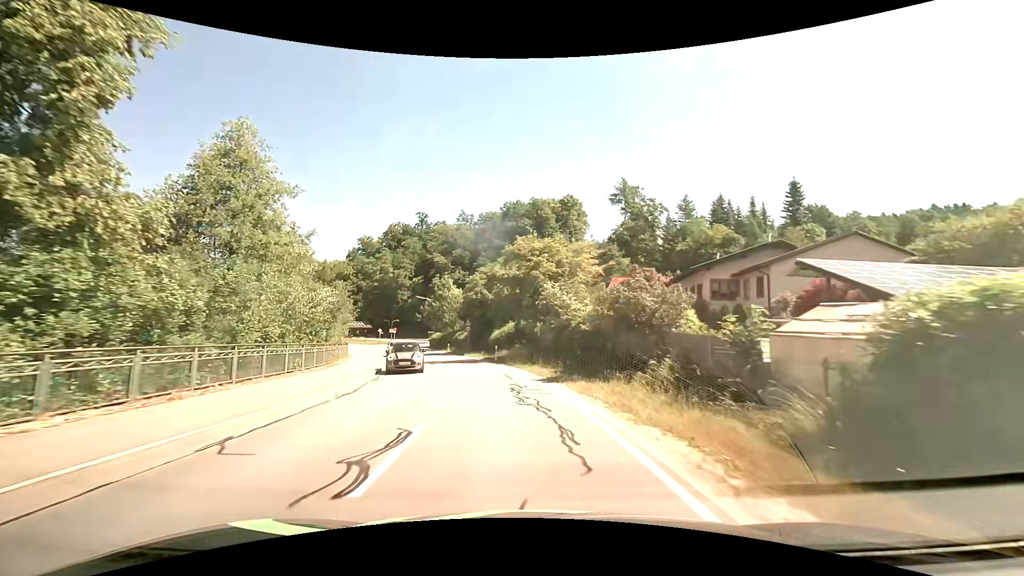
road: secondary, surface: asphalt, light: Day
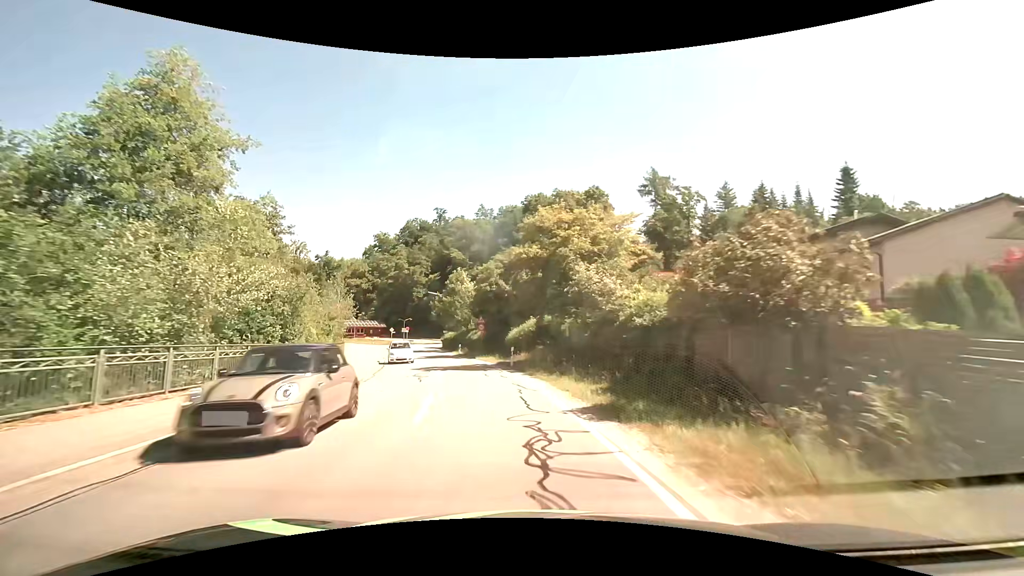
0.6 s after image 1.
(-0.2, +7.8) m; -3°
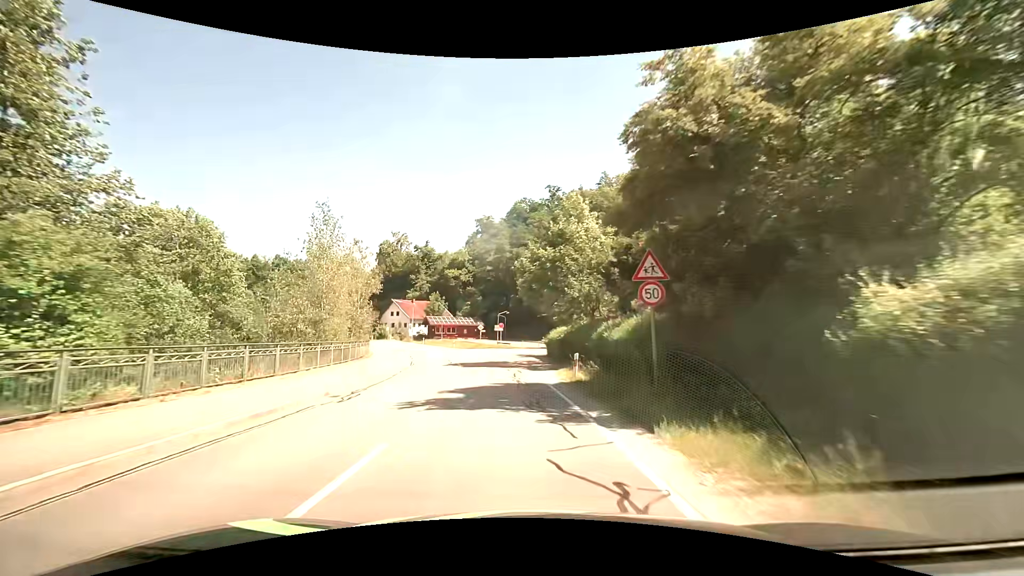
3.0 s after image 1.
(-3.7, +29.9) m; -13°
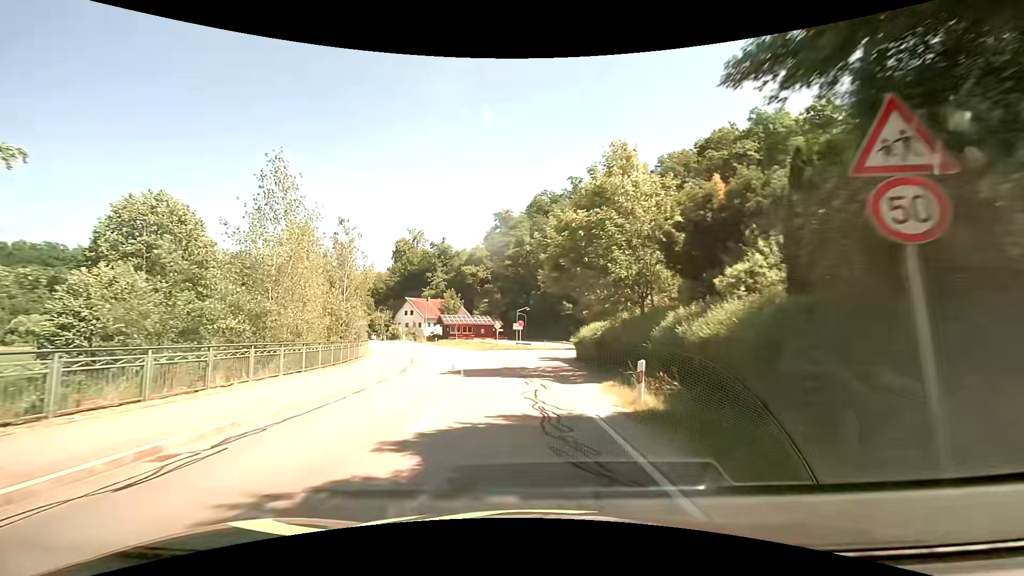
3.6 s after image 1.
(-0.2, +7.3) m; -3°
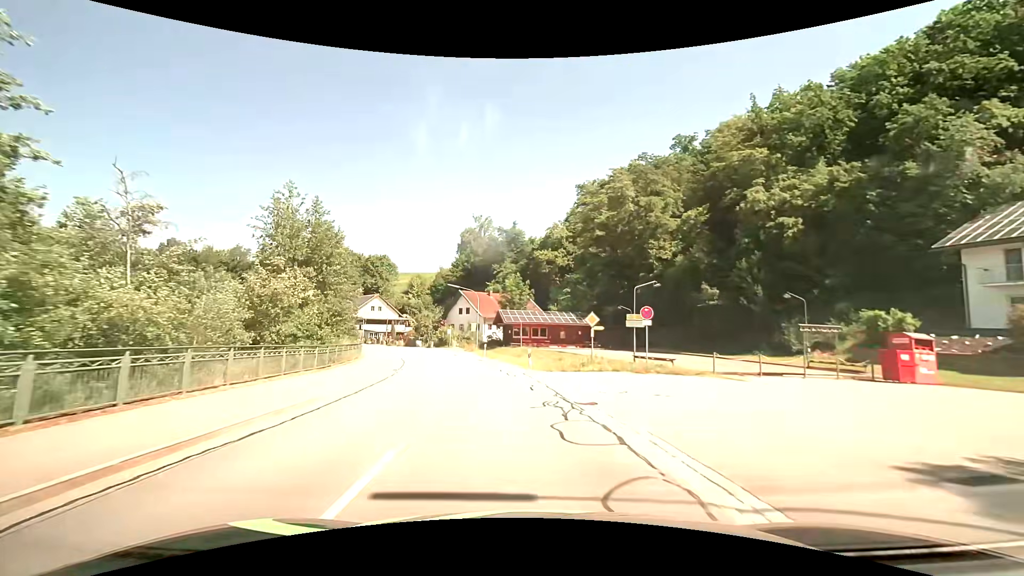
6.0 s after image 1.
(-2.3, +29.1) m; -9°
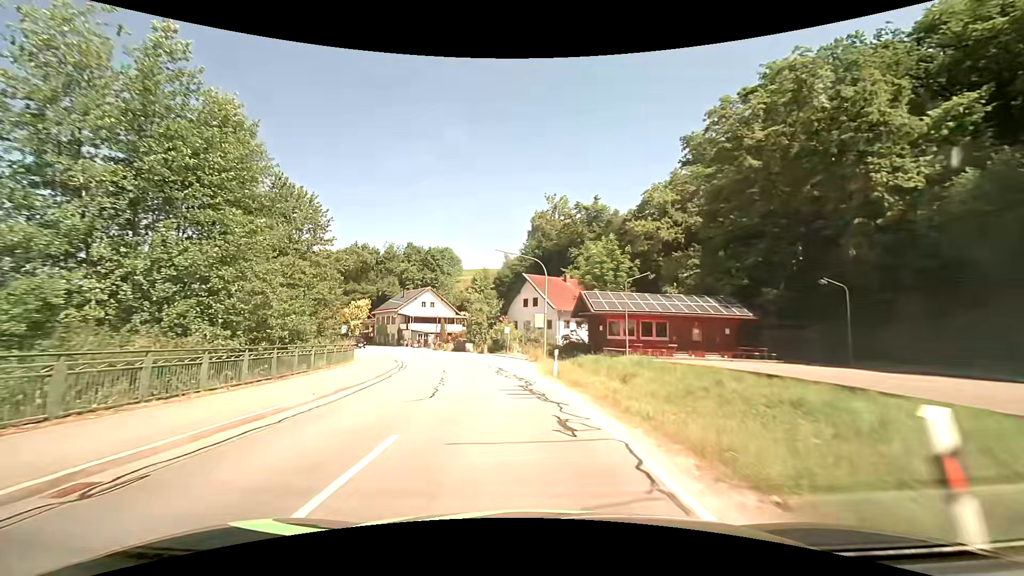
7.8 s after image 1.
(-1.6, +23.2) m; -9°
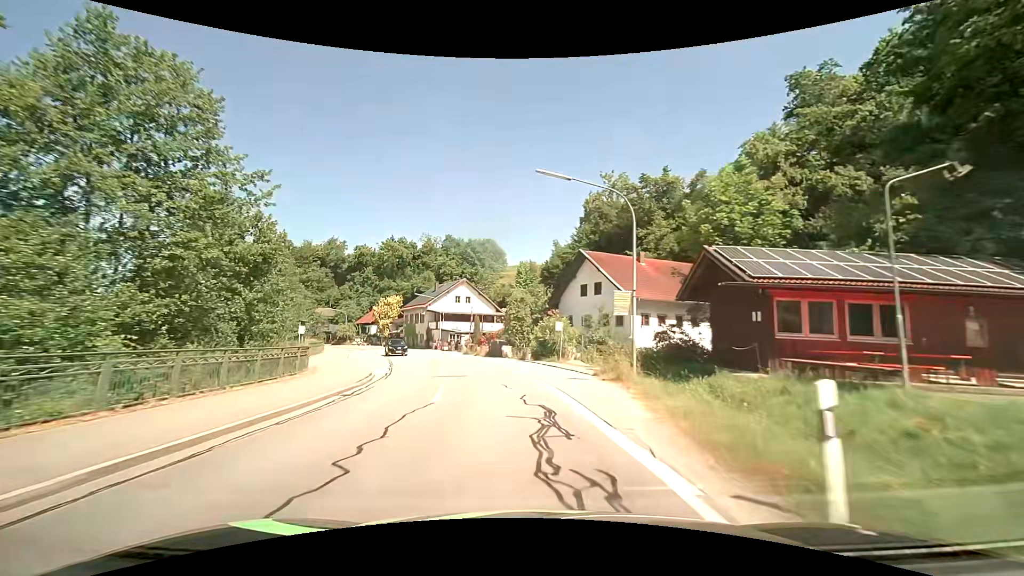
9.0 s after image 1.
(-0.8, +15.8) m; -6°
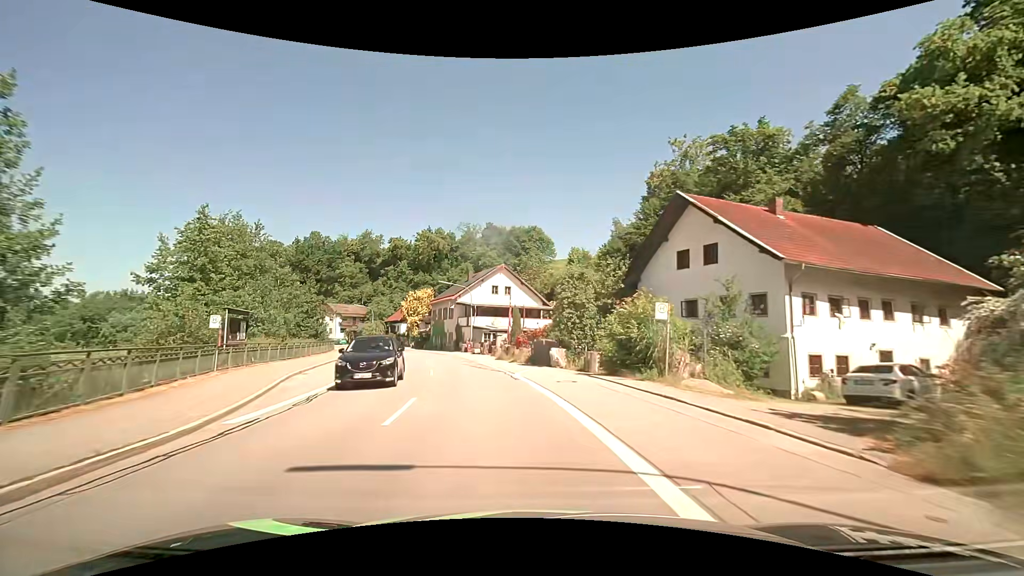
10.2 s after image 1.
(-0.7, +15.7) m; -5°
(0, +10) (-2, +20) (-4, +30) (-7, +39) (-10, +49) (-13, +58) (-17, +67) (-22, +76) (-28, +84) (-34, +92) m
